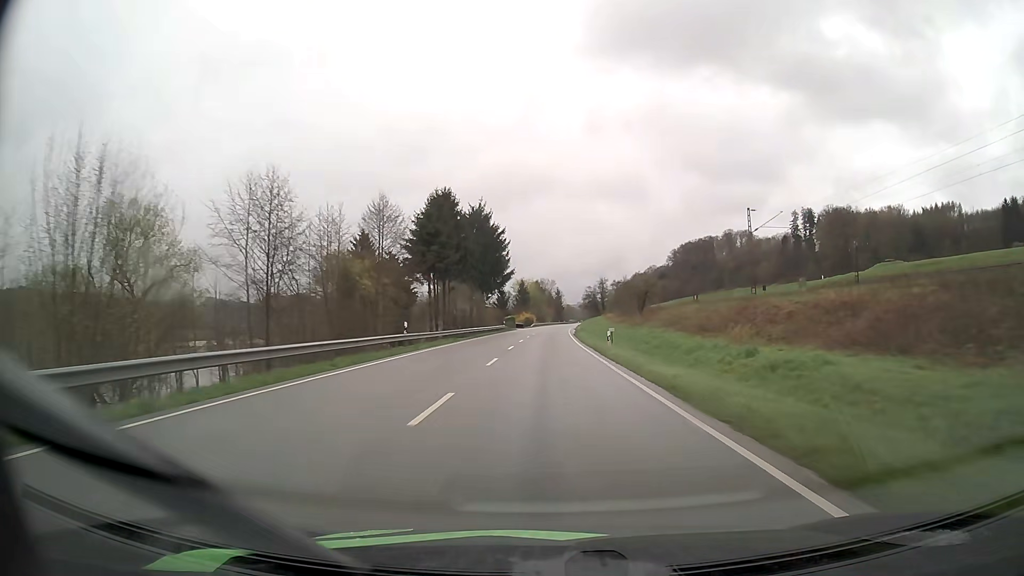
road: primary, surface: asphalt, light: Day
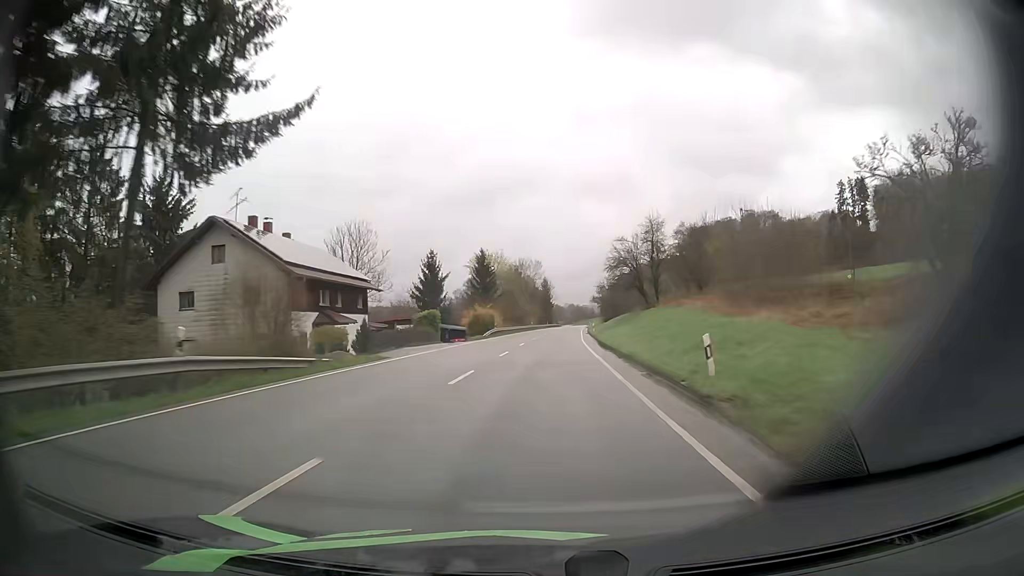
(+0.9, +80.2) m; +1°
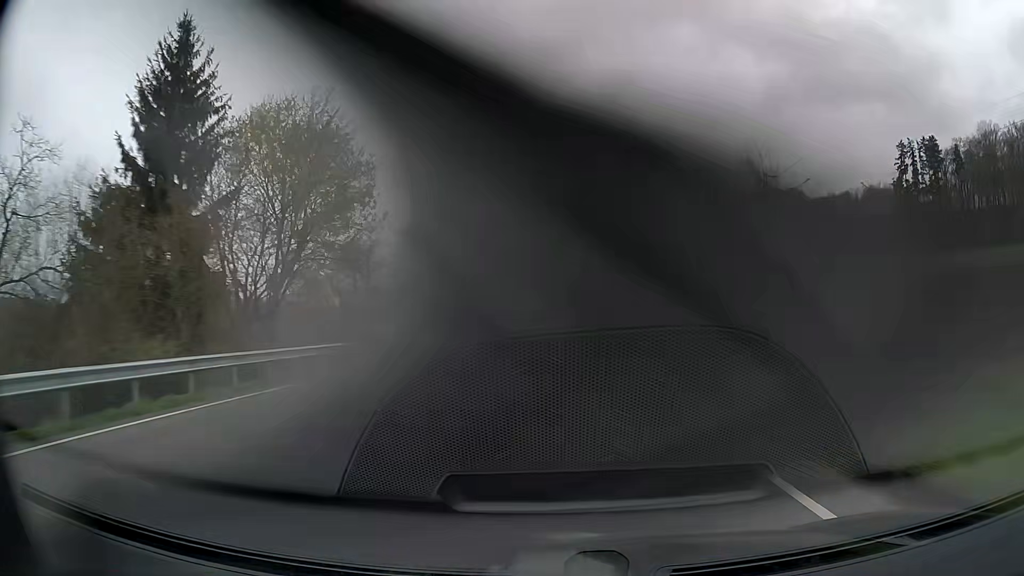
(+1.7, +81.5) m; +3°
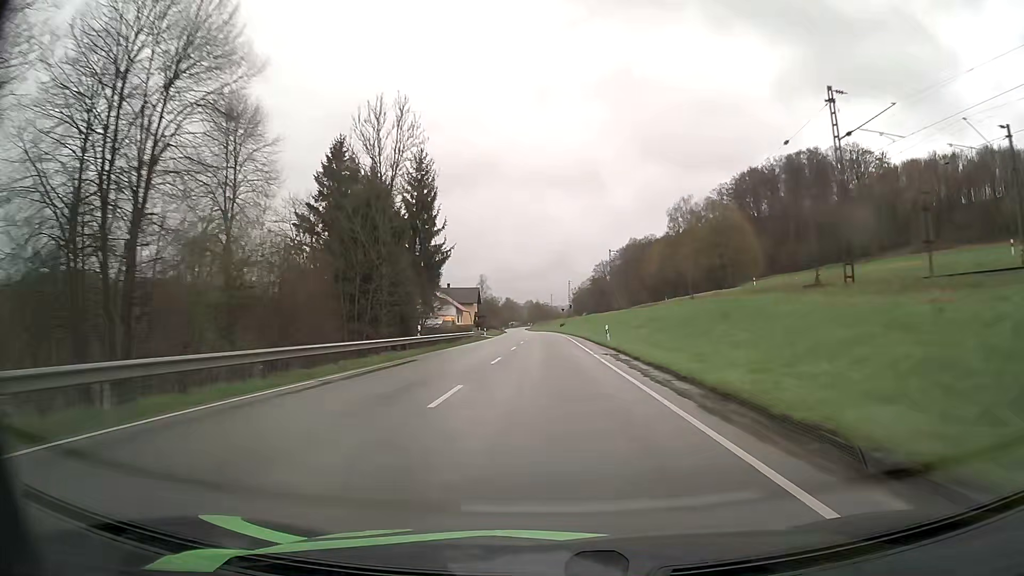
(+0.6, +82.1) m; 0°
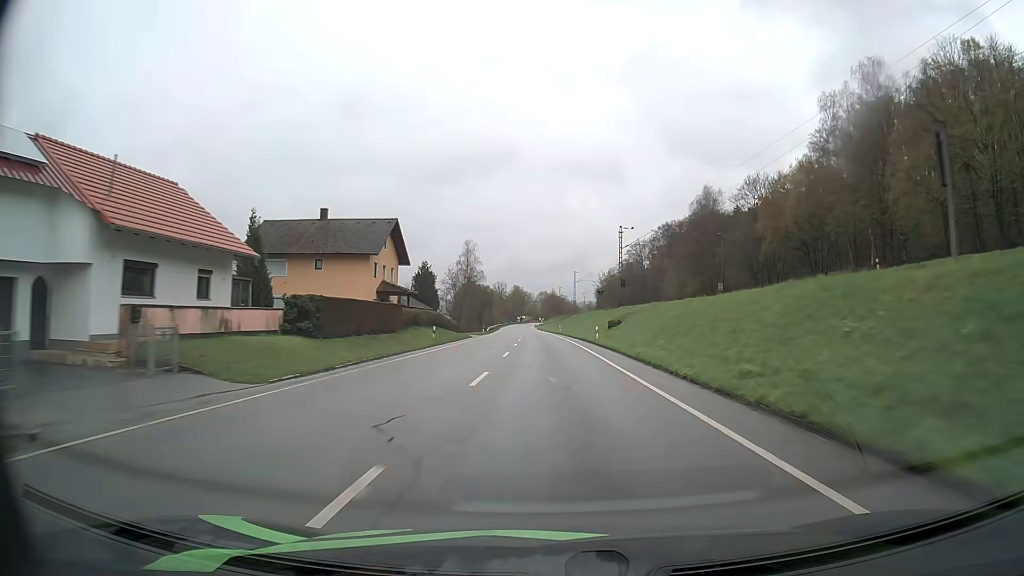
(-0.4, +82.4) m; -1°
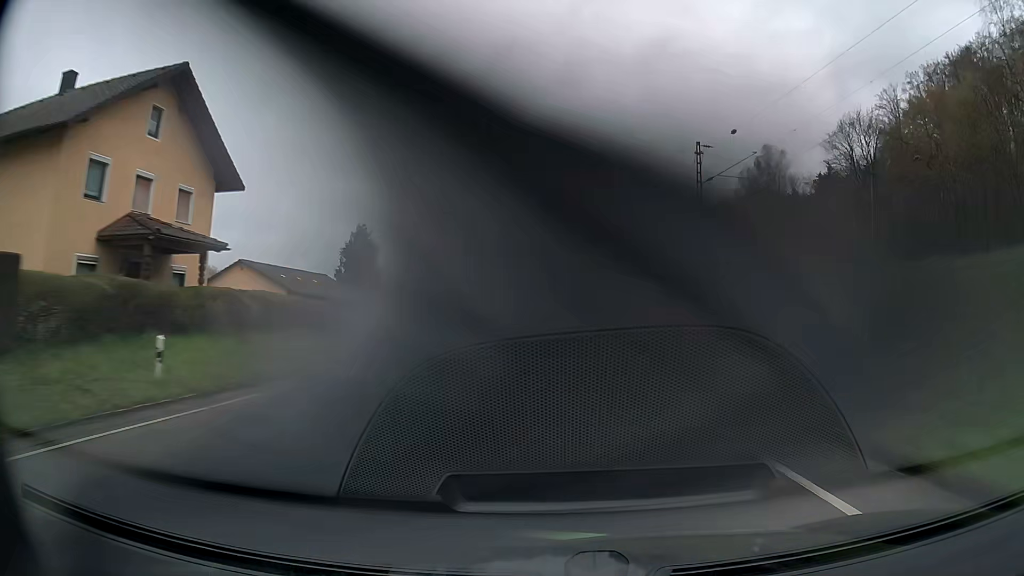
(-0.2, +33.0) m; -1°
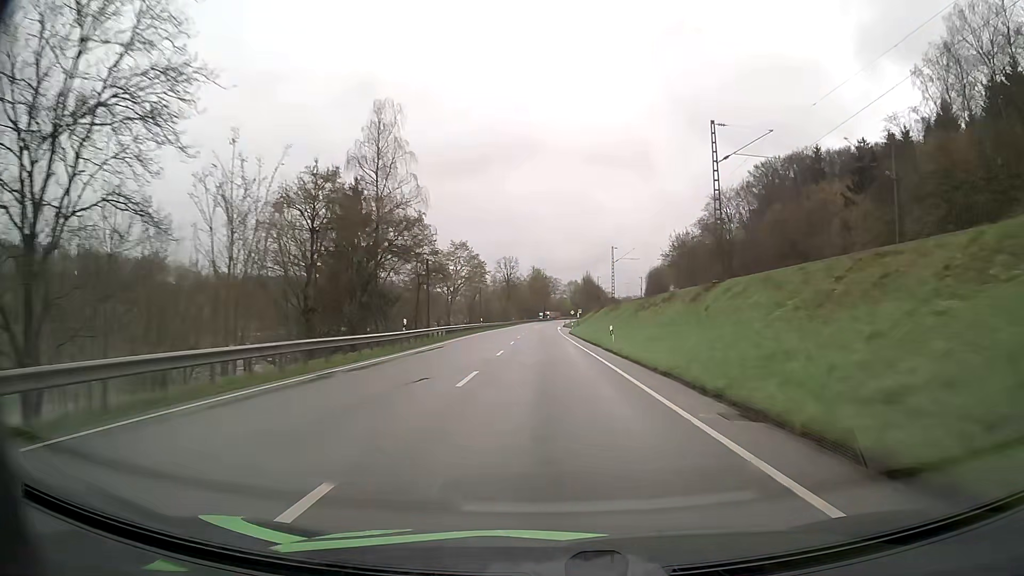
(-0.9, +66.0) m; -2°
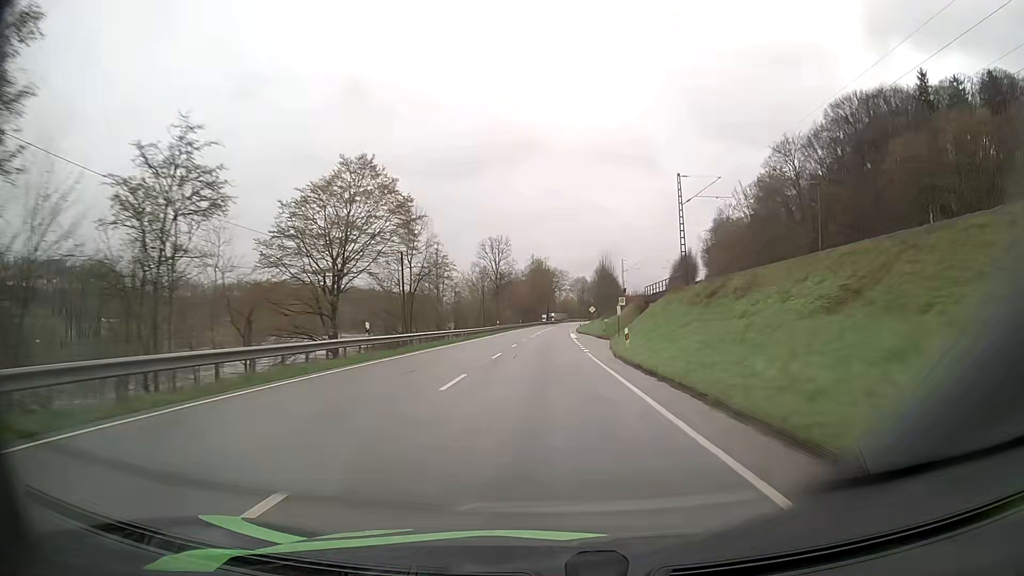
(-0.2, +49.5) m; 0°
(0, +10) (0, +20) (0, +30) (0, +40) (0, +50) (0, +60) (0, +70) (+1, +80) (+1, +90) (+1, +100) m
